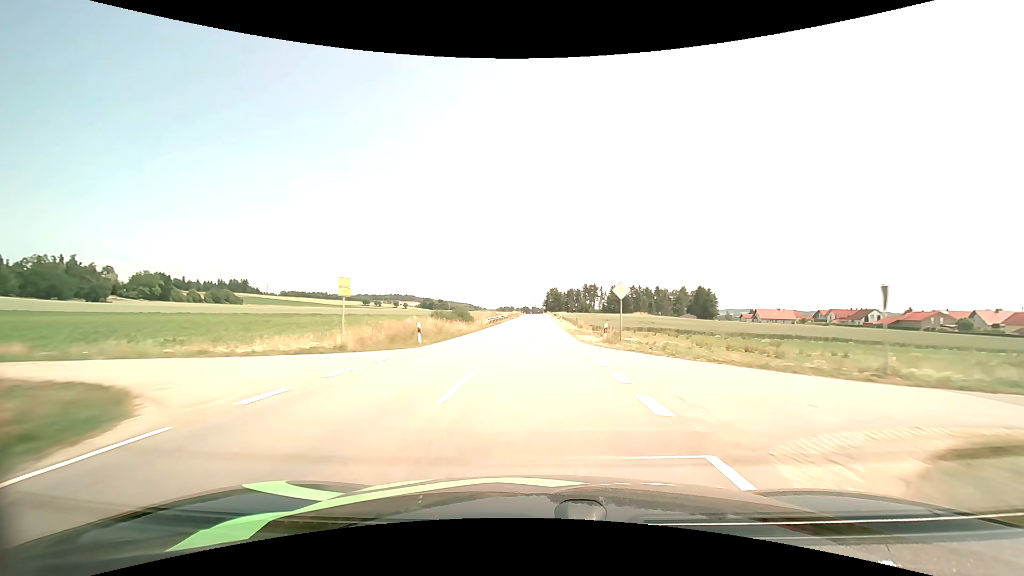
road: tertiary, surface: asphalt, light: Day
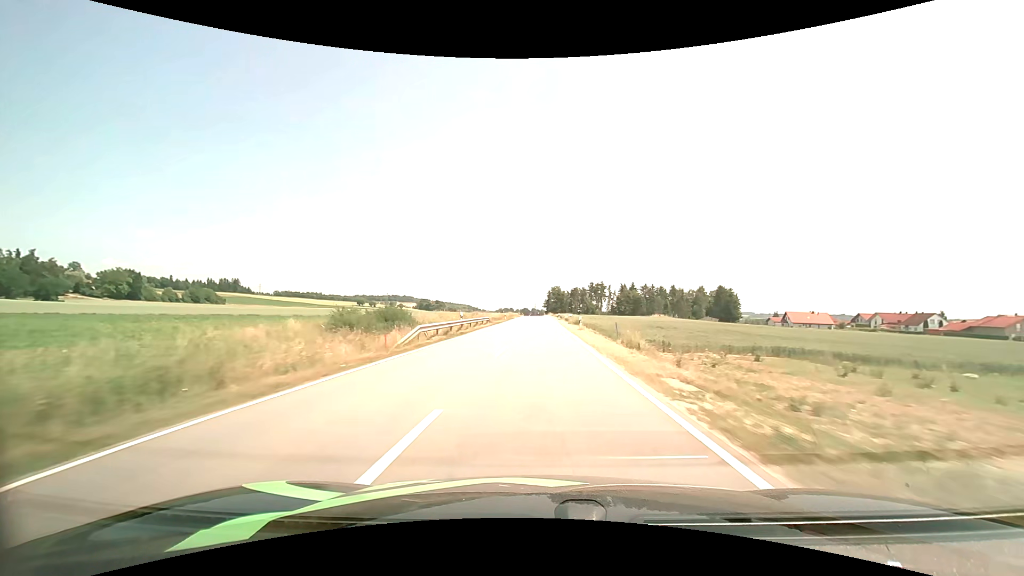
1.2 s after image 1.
(0.0, +29.6) m; 0°
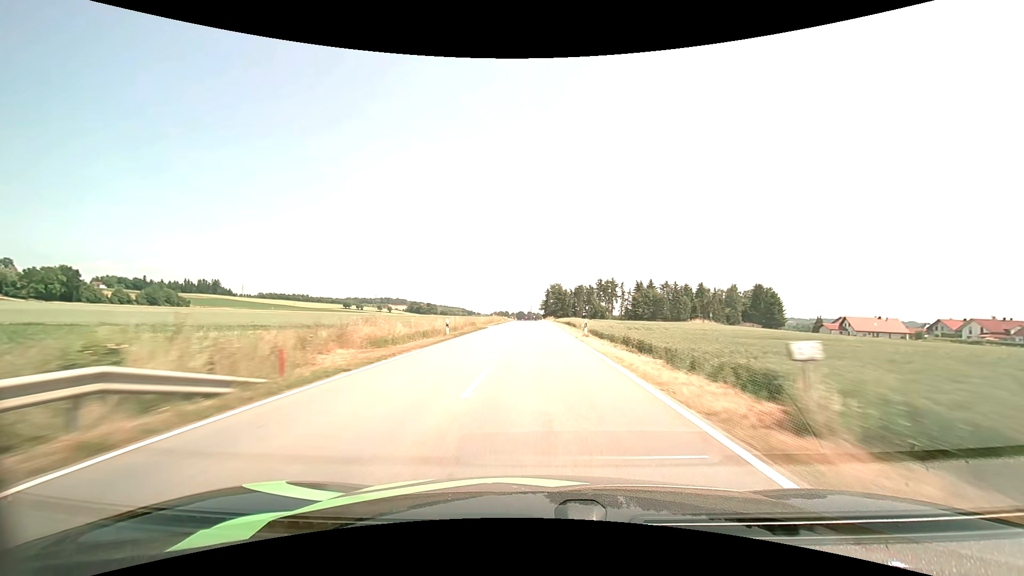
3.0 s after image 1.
(+0.1, +44.4) m; 0°
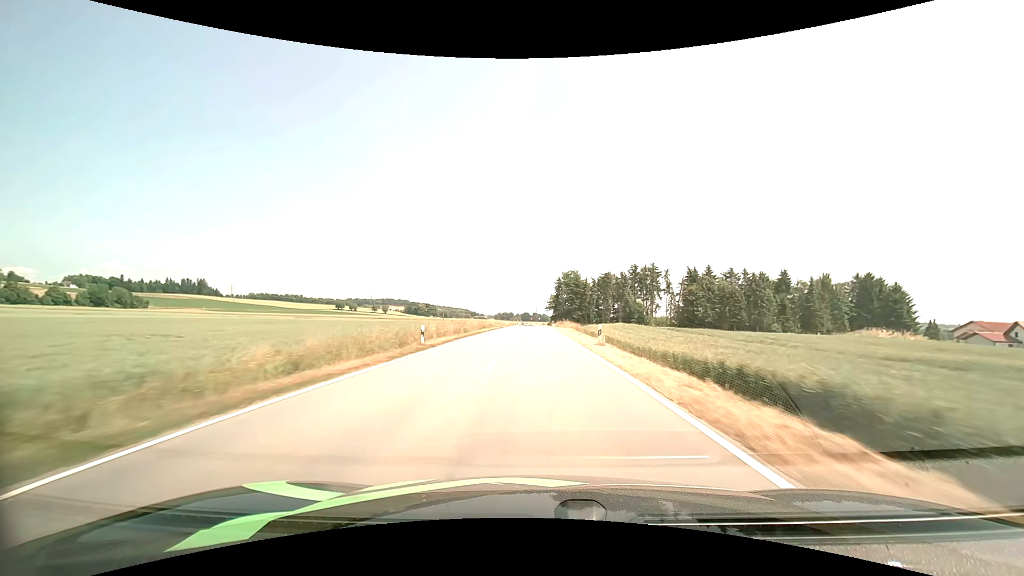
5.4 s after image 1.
(-0.1, +57.9) m; -1°
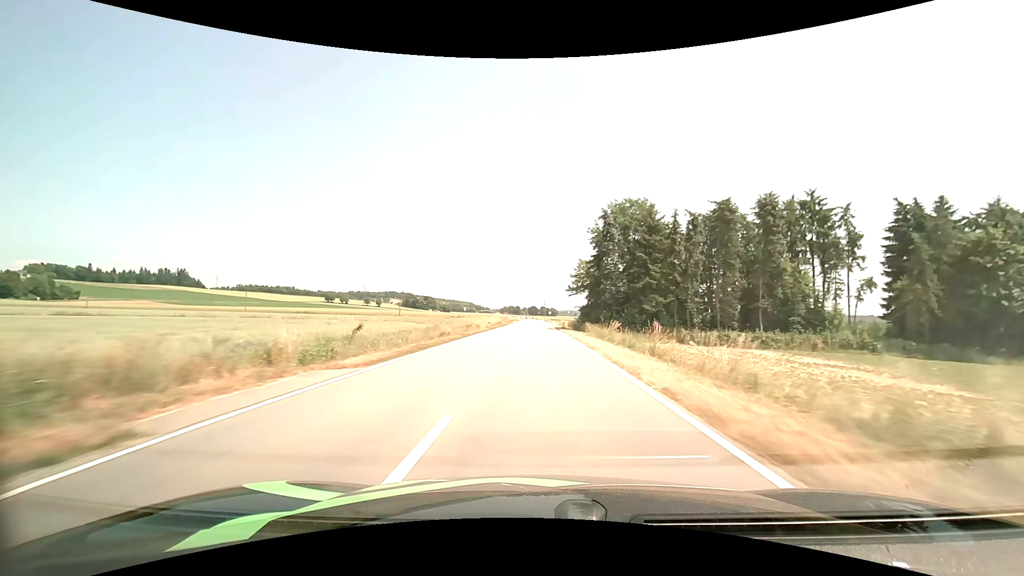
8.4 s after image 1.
(-0.6, +71.8) m; -1°
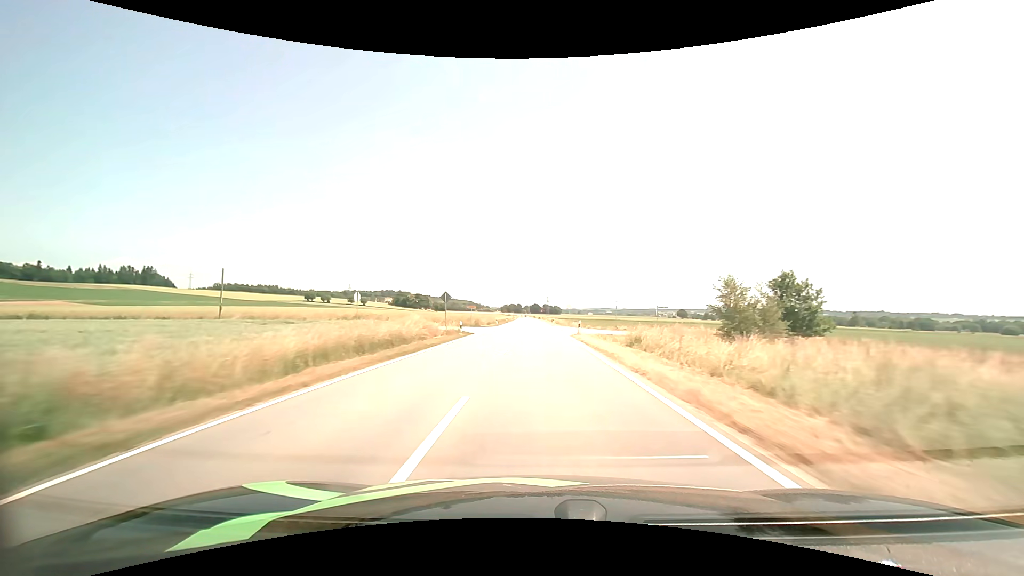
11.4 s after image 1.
(-0.2, +73.1) m; 0°
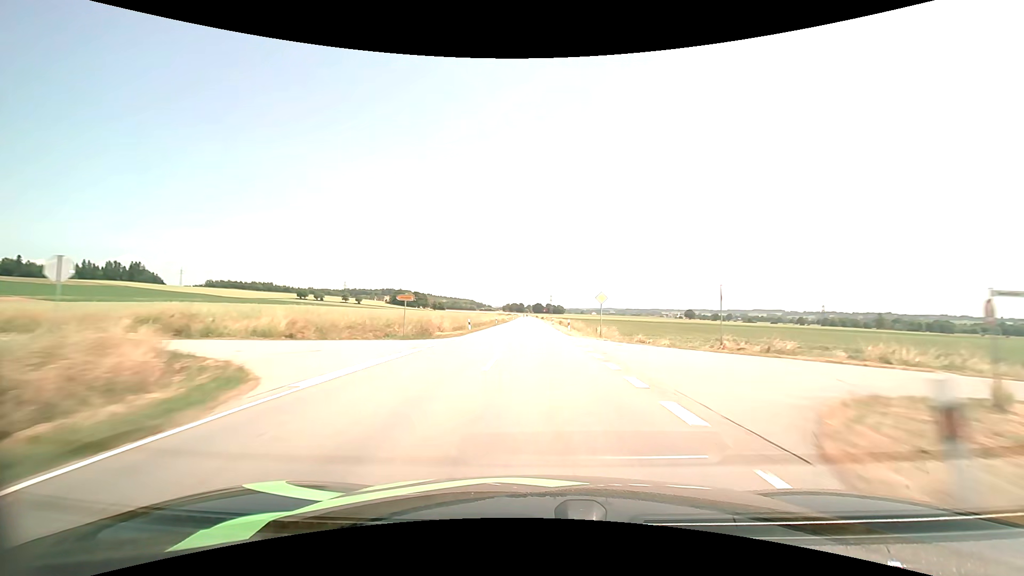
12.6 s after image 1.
(-0.1, +29.7) m; 0°
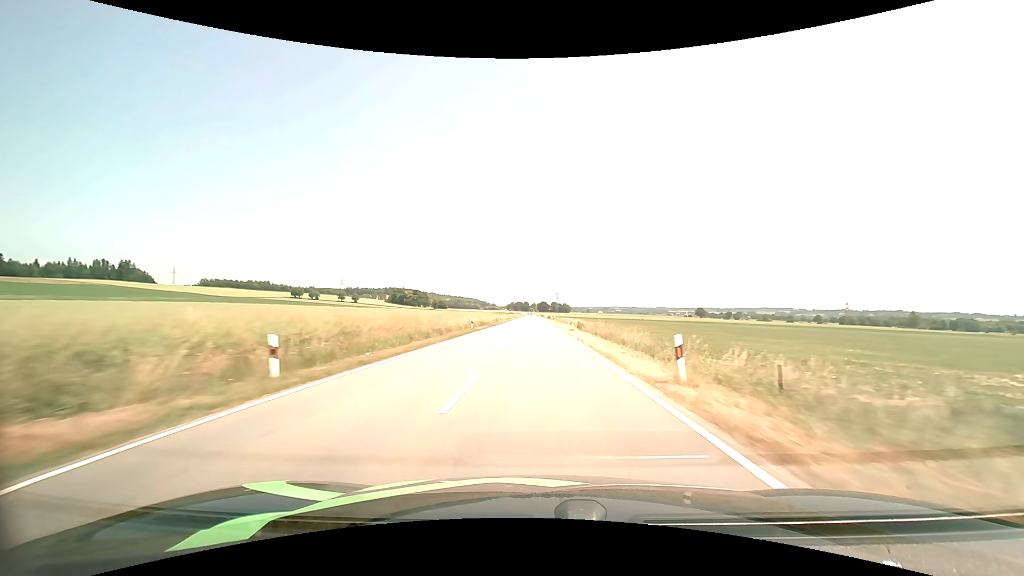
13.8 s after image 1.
(-0.2, +29.9) m; -1°
(0, +10) (0, +20) (0, +30) (0, +40) (0, +50) (0, +60) (0, +70) (-1, +80) (-1, +90) (-1, +100) m
